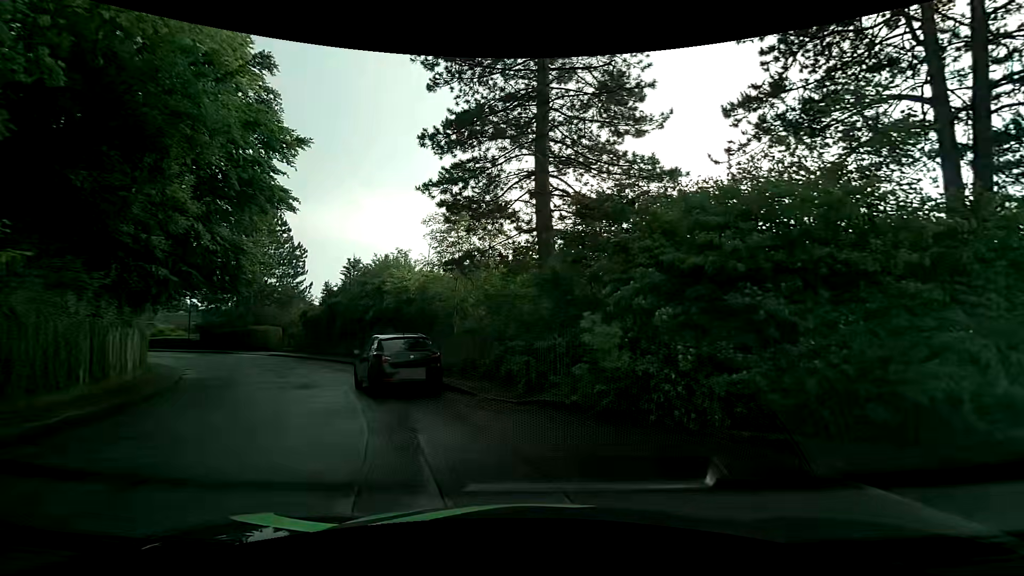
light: Day
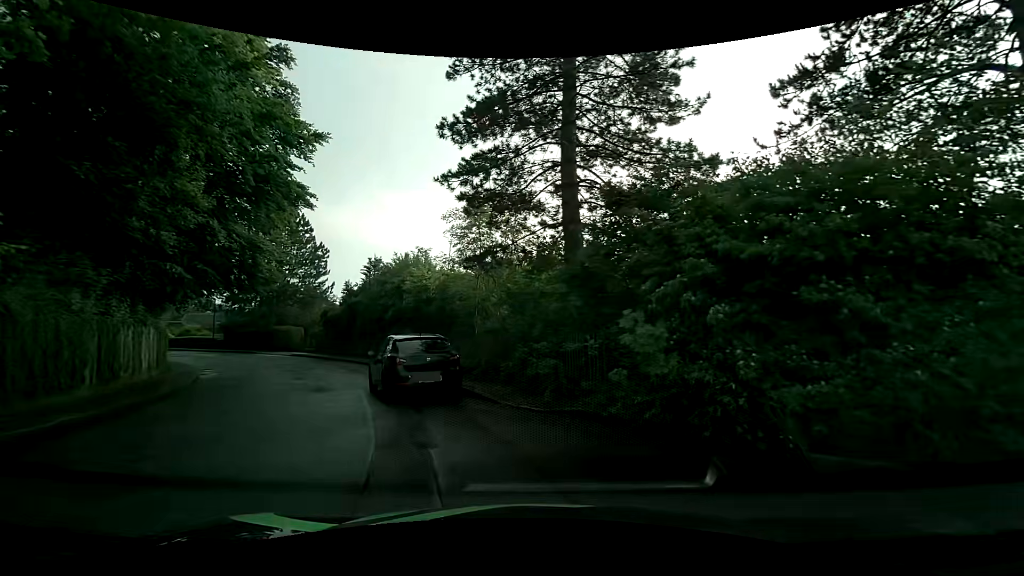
(0.0, +1.0) m; -3°
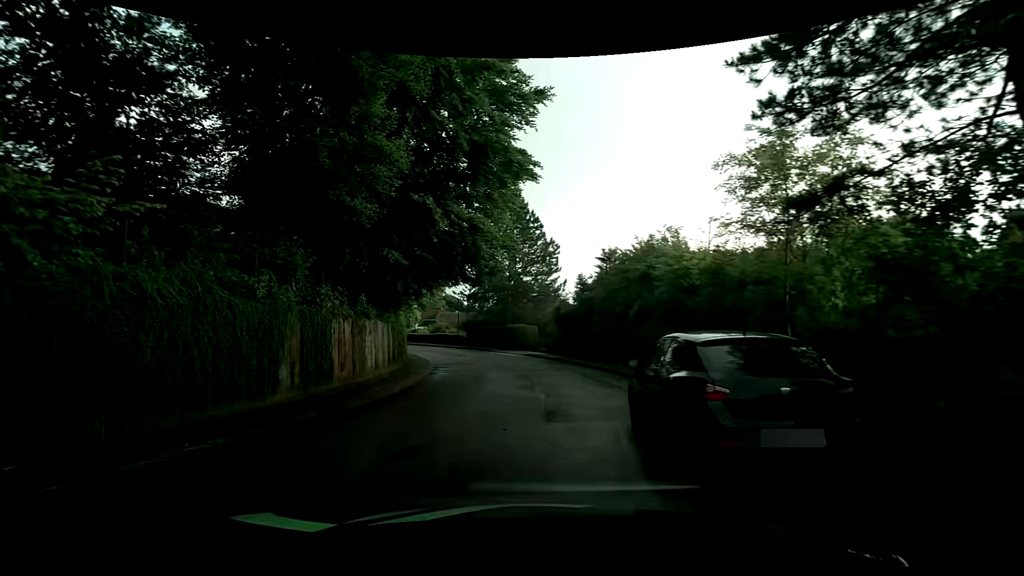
(-1.3, +5.6) m; -26°
